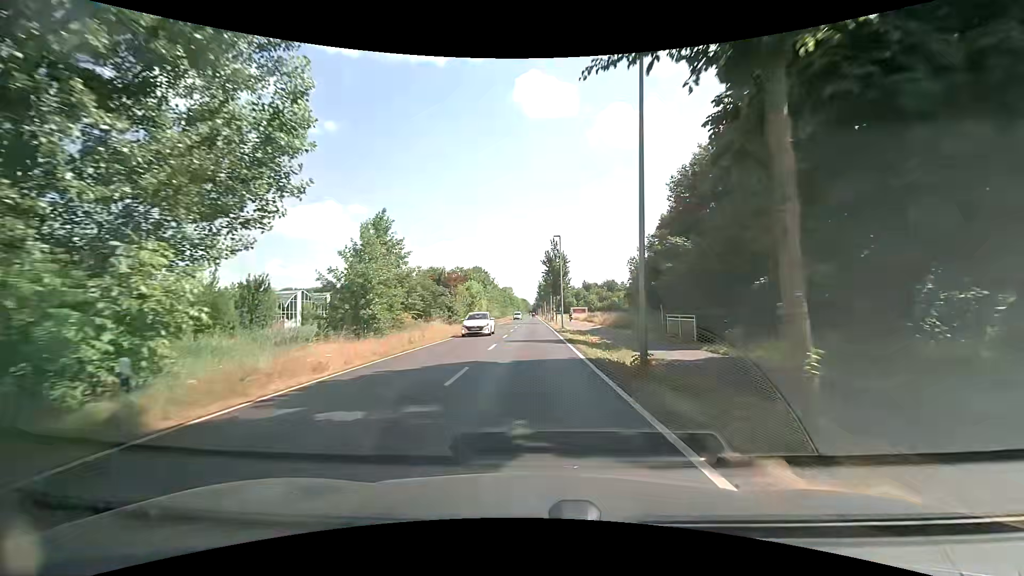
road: secondary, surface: asphalt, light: Day
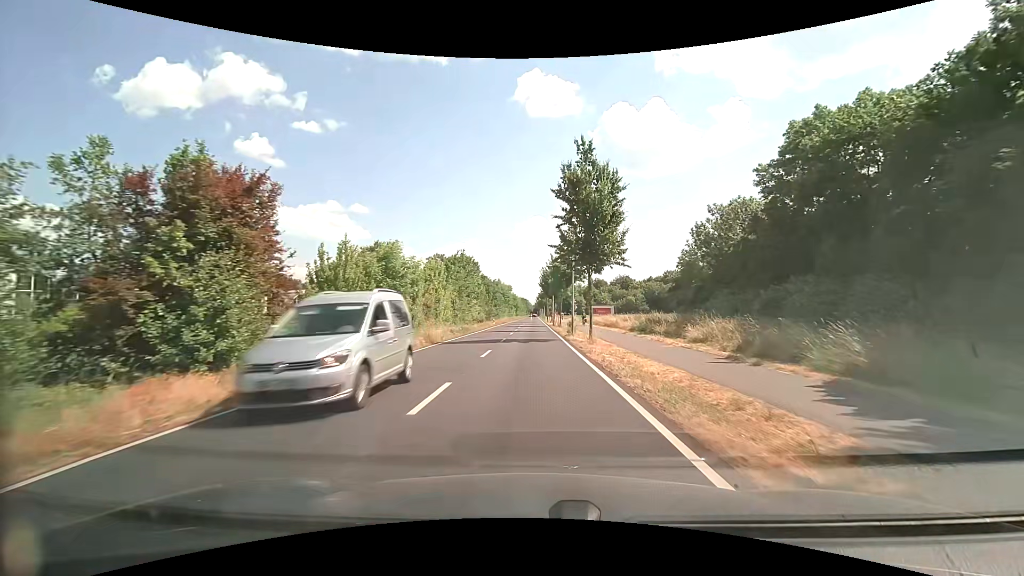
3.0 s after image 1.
(-0.2, +38.4) m; 0°
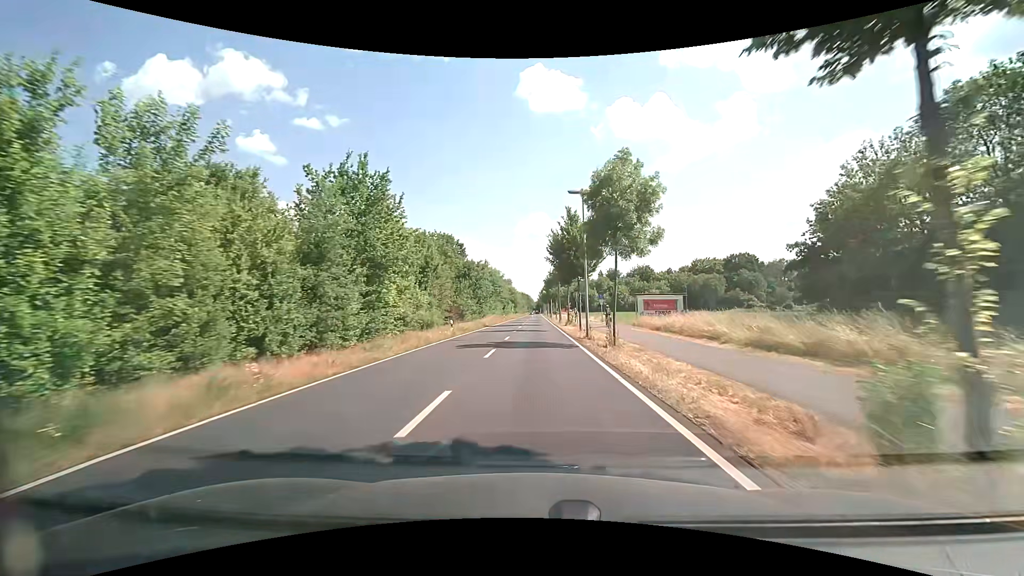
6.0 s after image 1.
(-0.2, +37.1) m; 0°
(0, +10) (0, +20) (0, +30) (0, +40) (0, +50) (0, +60) (0, +70) (0, +80) (+1, +90) (+1, +100) m
